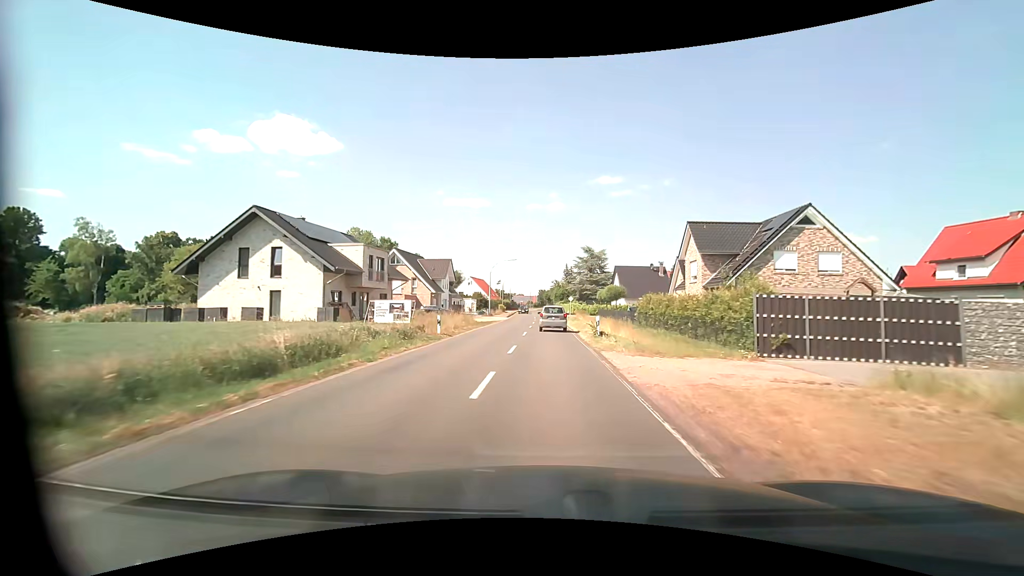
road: secondary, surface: asphalt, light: Day
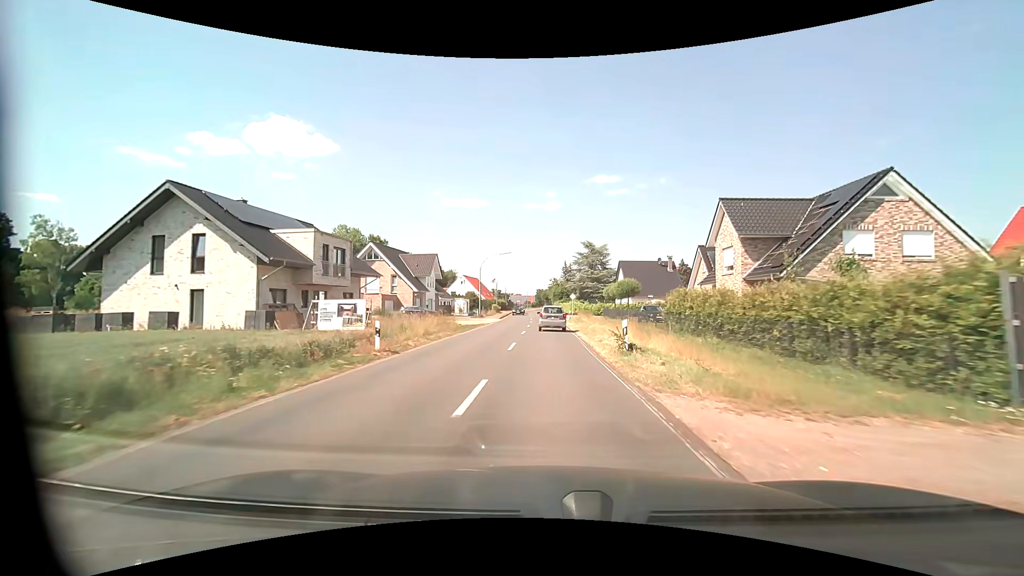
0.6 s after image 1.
(0.0, +8.2) m; 0°
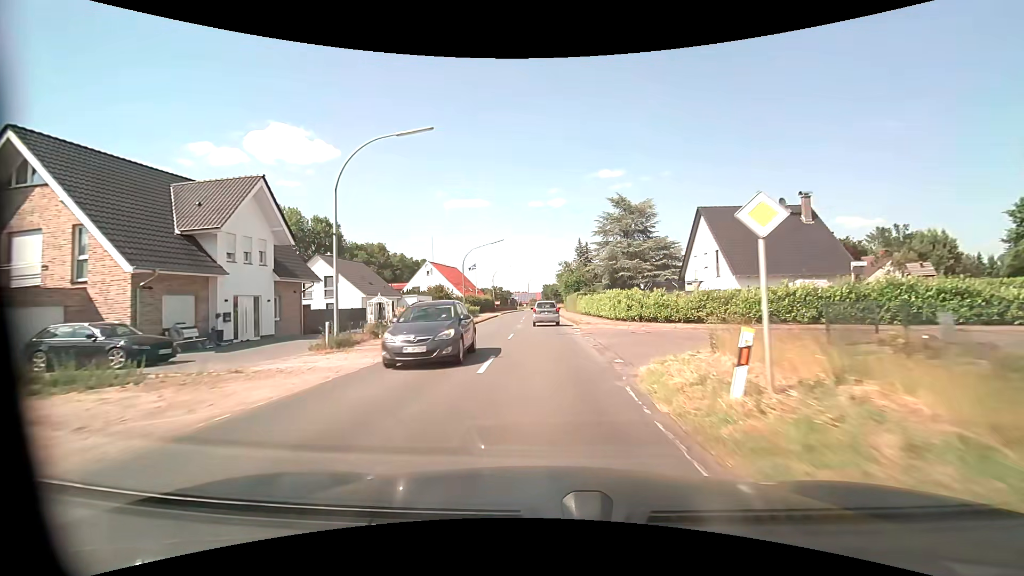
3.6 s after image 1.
(0.0, +41.9) m; 0°
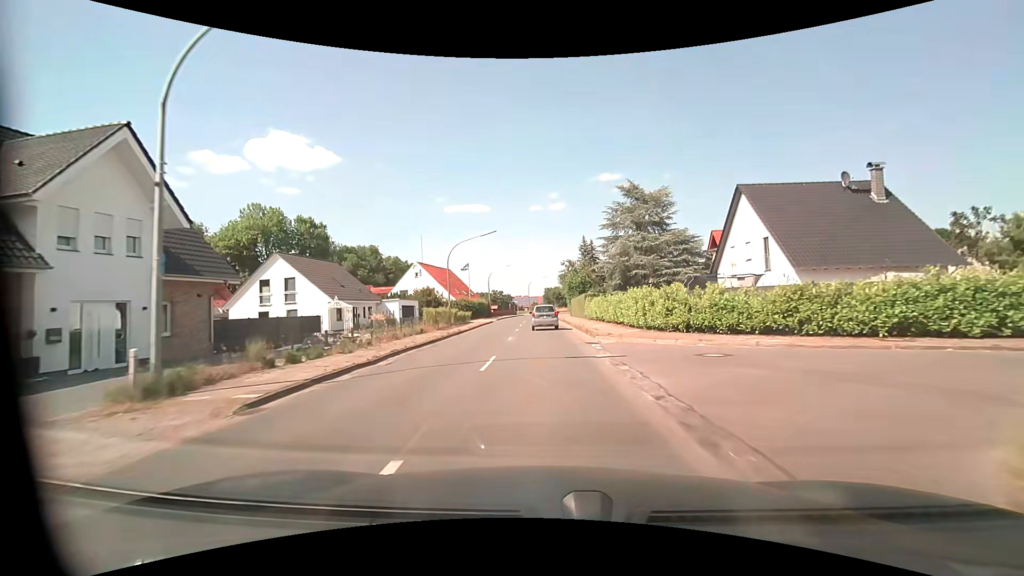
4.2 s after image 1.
(-0.1, +8.5) m; -1°
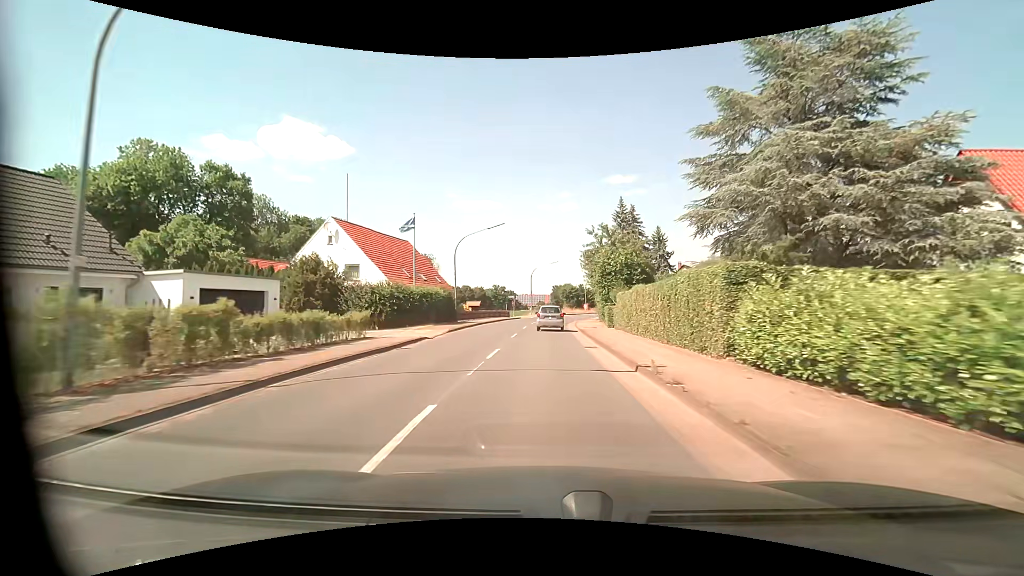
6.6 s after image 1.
(-0.4, +34.1) m; -1°
(0, +10) (0, +20) (0, +30) (+1, +40) (+1, +50) (+3, +60) (+5, +70) (+7, +79) (+10, +89) (+13, +98) m
